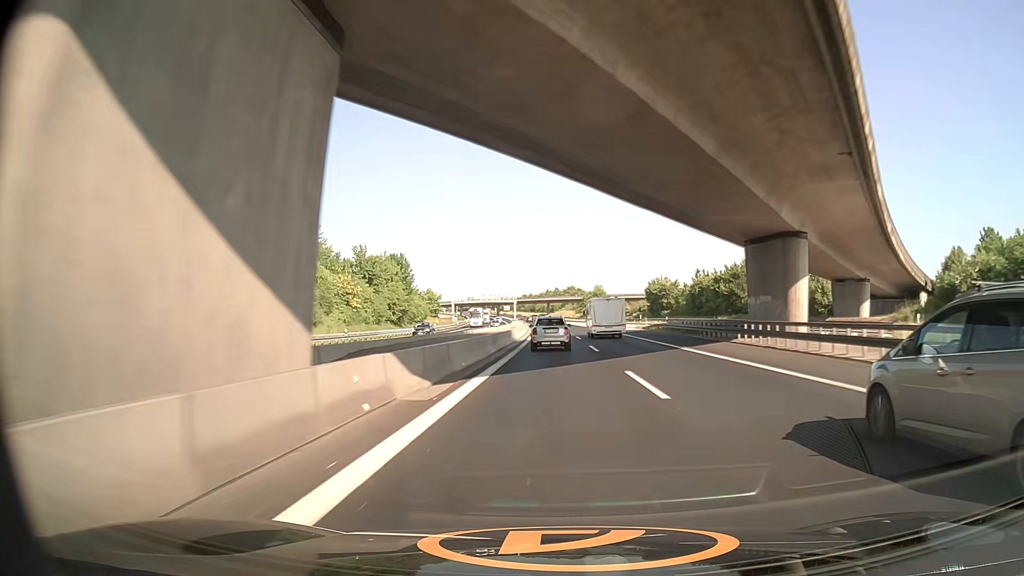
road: motorway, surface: asphalt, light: Day
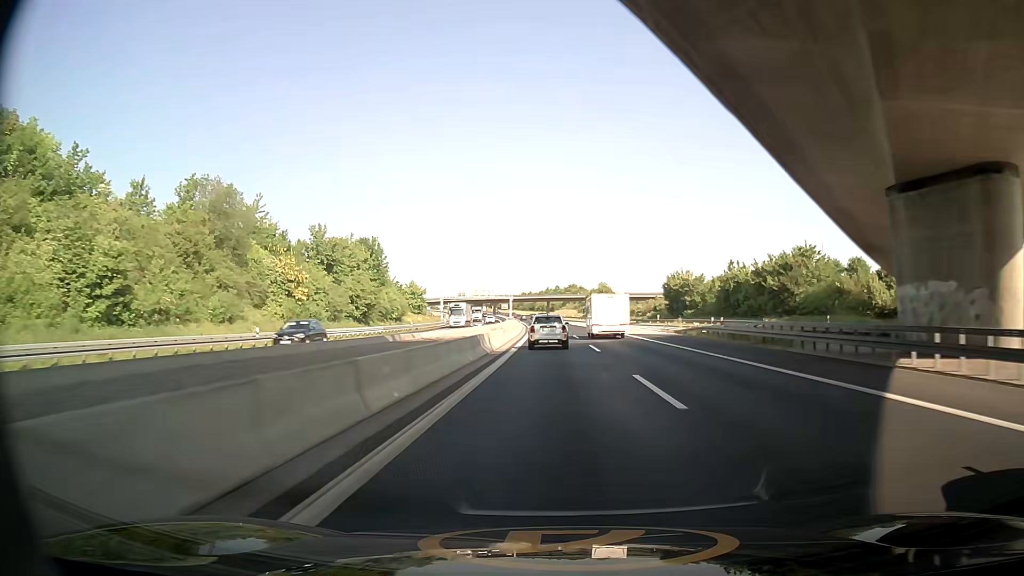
(+0.2, +19.3) m; 0°
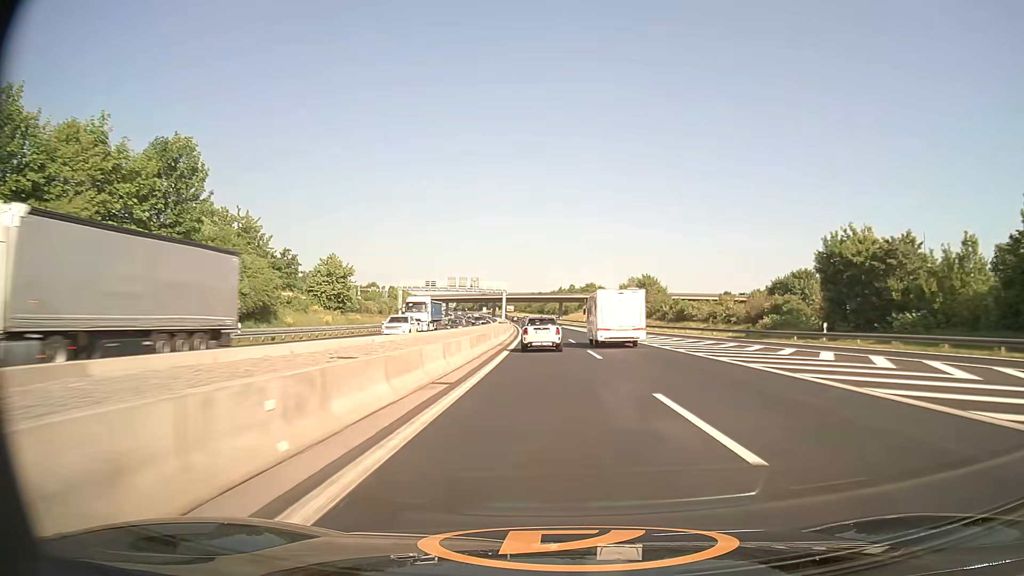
(-0.9, +57.6) m; -2°
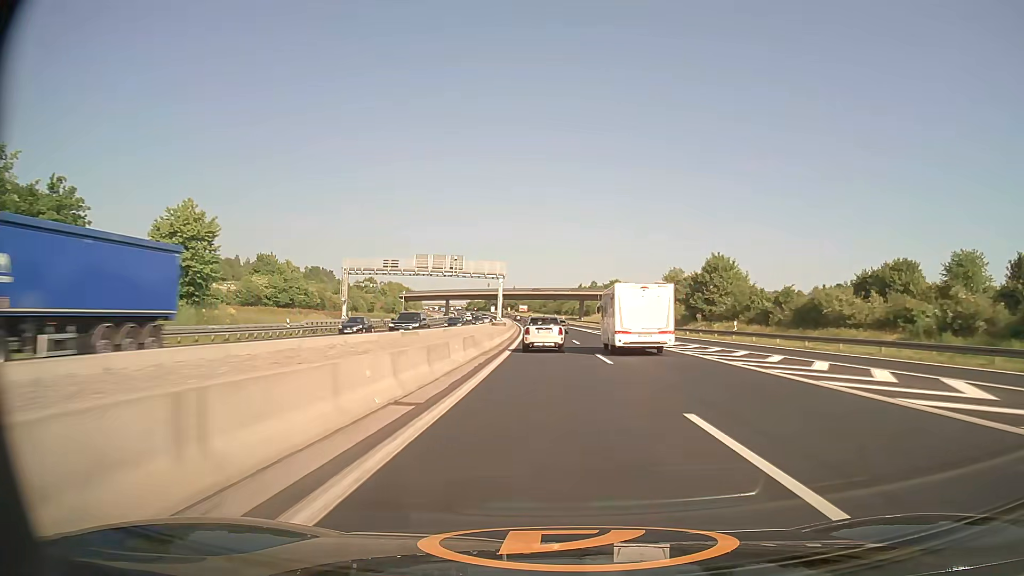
(-0.4, +38.4) m; -1°
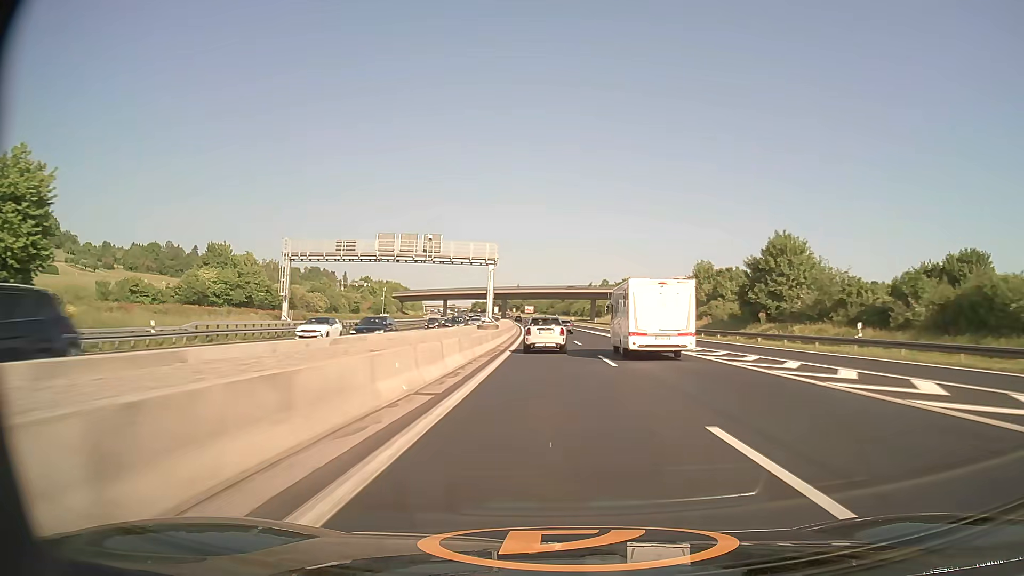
(-0.1, +19.2) m; -1°
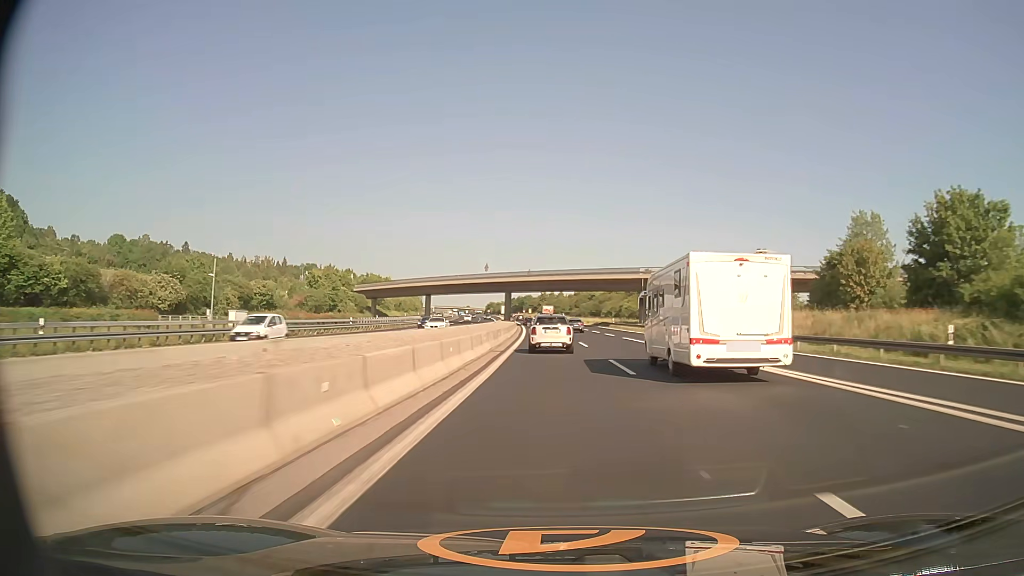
(-0.8, +57.2) m; -2°
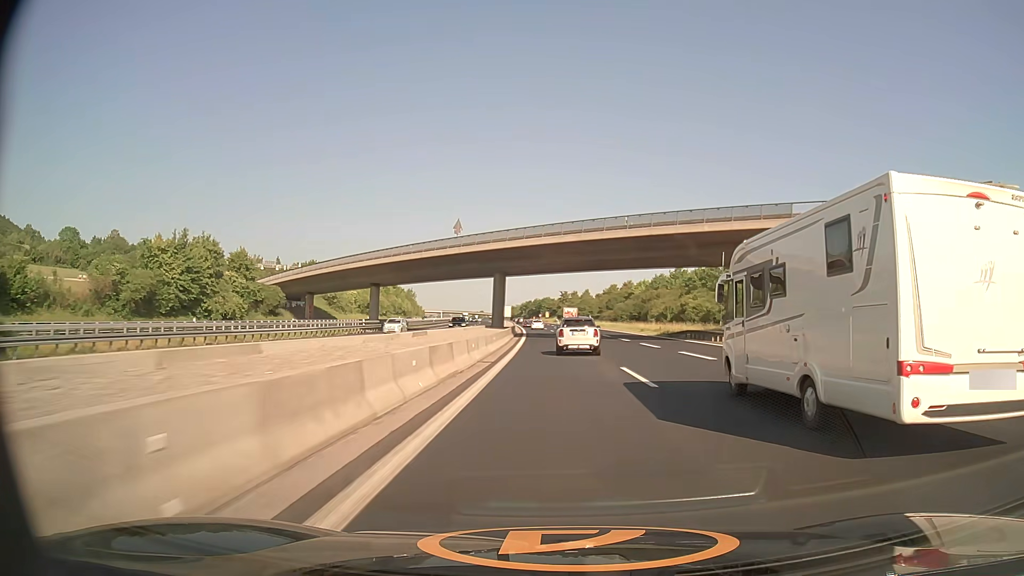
(-1.1, +56.5) m; -2°
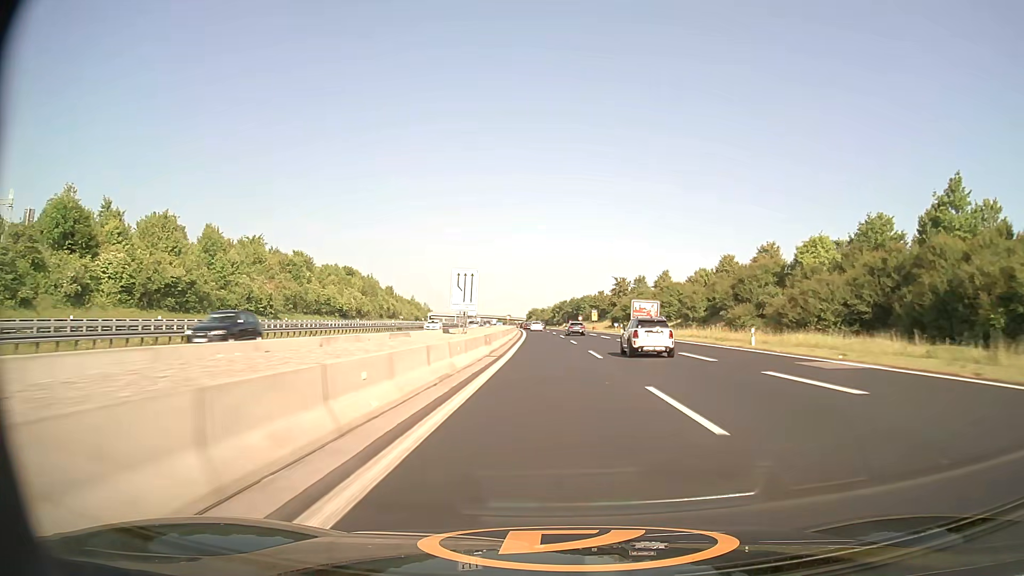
(-2.2, +95.7) m; -3°
(0, +10) (0, +20) (0, +30) (0, +40) (-1, +50) (-1, +60) (-1, +70) (-2, +80) (-2, +90) (-3, +100) m
